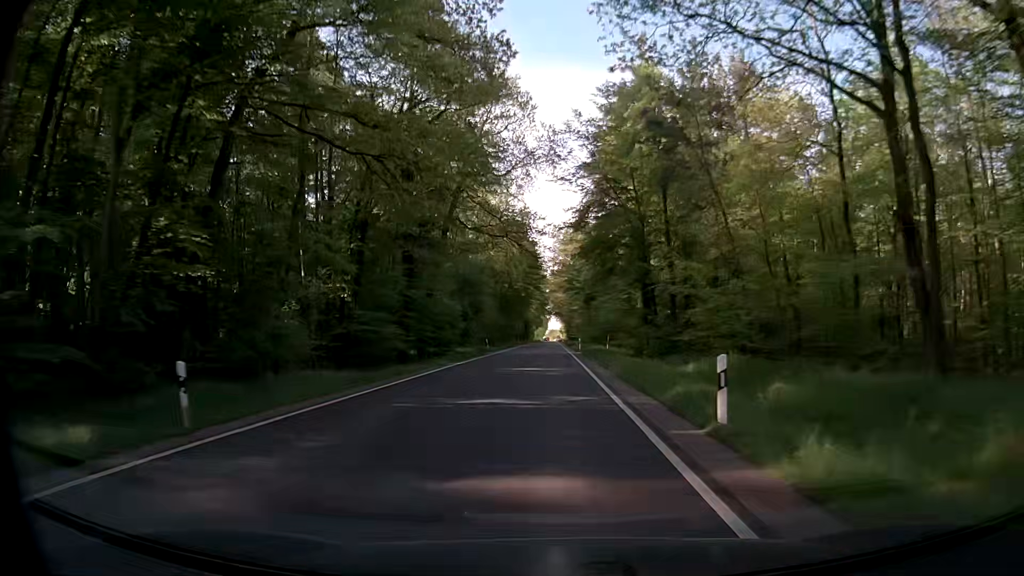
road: secondary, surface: asphalt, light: Day
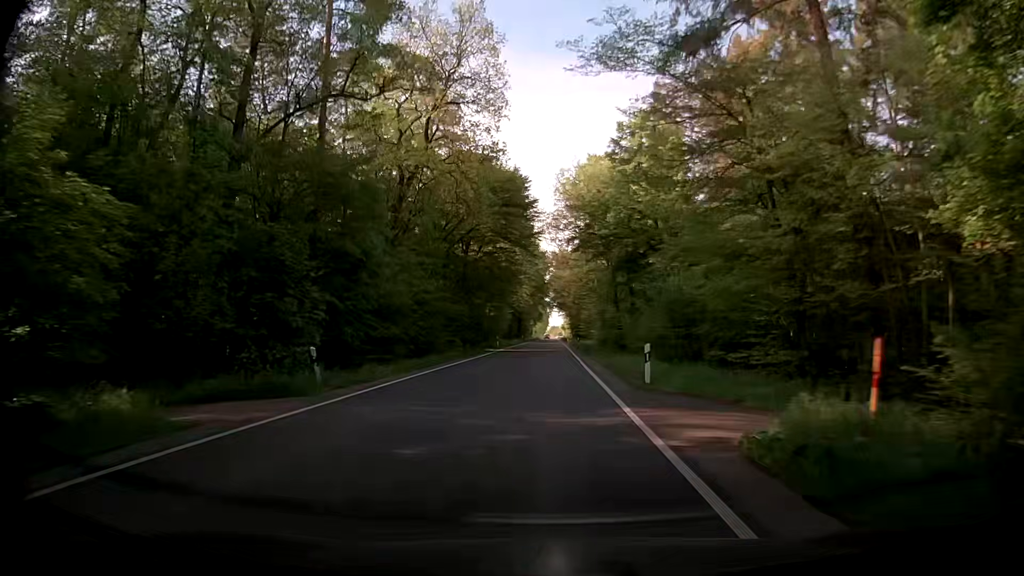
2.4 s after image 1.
(+0.3, +43.0) m; 0°
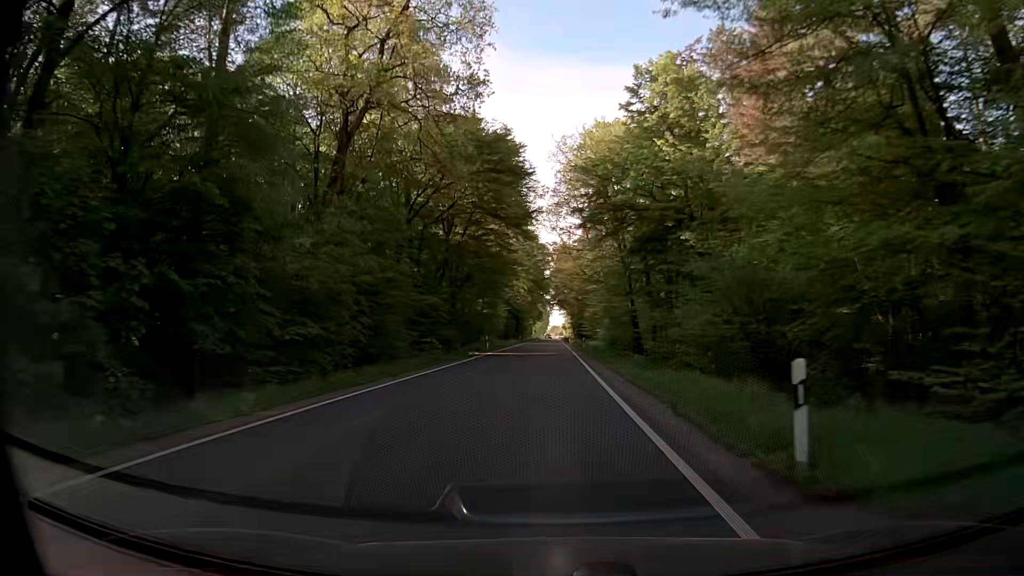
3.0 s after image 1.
(+0.1, +10.8) m; +1°
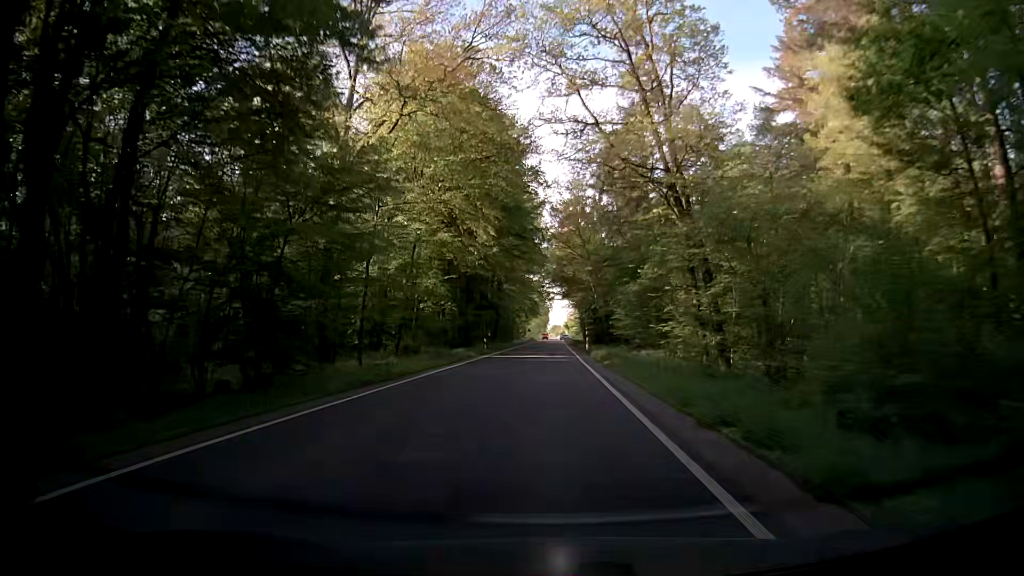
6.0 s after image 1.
(-0.9, +53.9) m; 0°
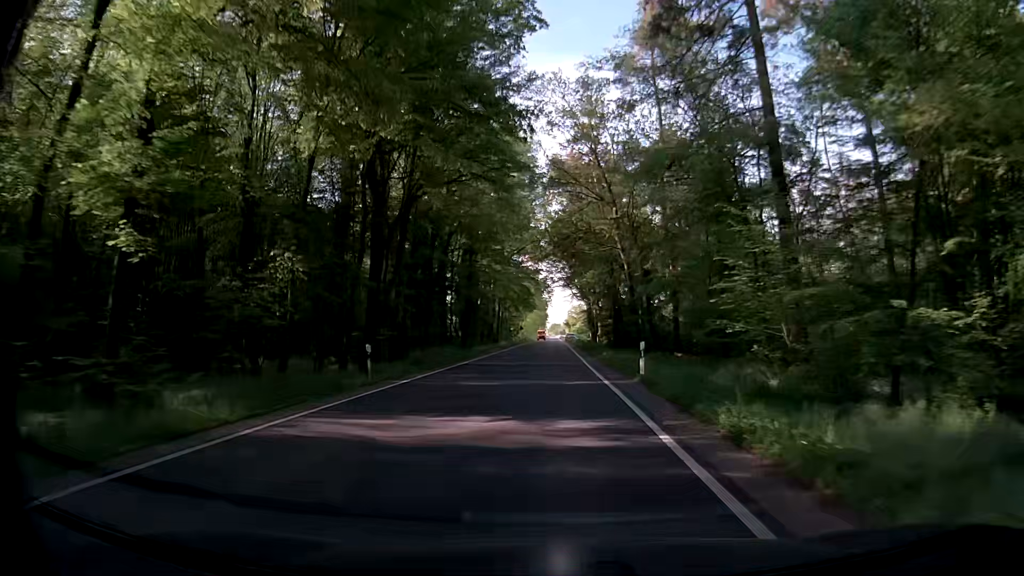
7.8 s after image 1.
(-0.4, +32.4) m; 0°
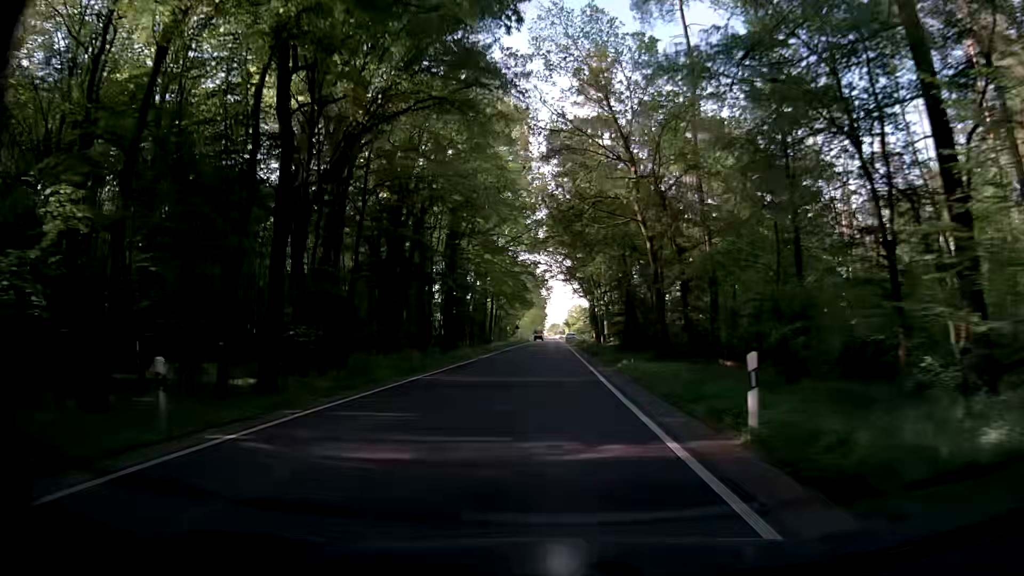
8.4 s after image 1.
(0.0, +10.8) m; 0°
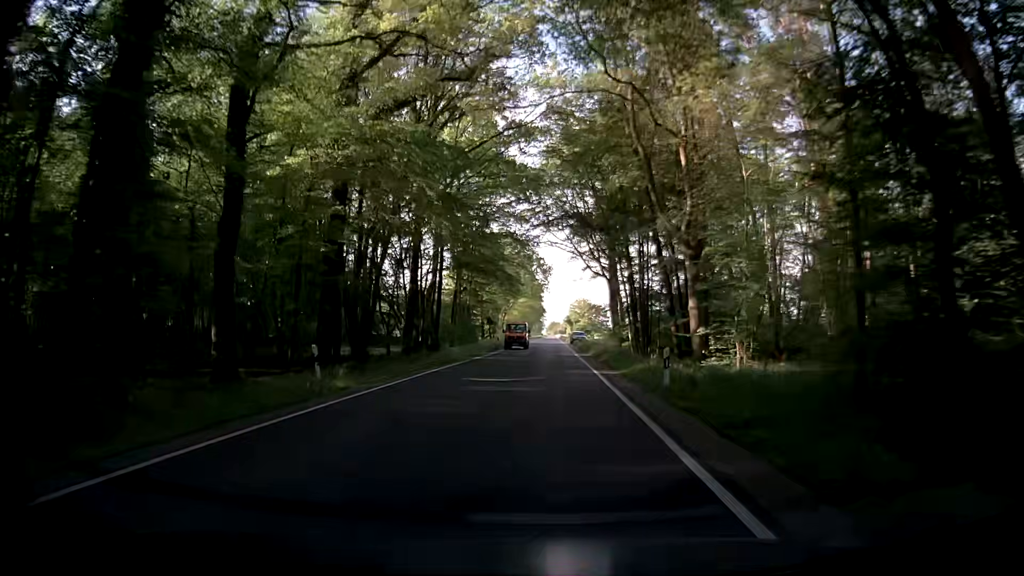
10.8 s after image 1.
(0.0, +43.2) m; 0°
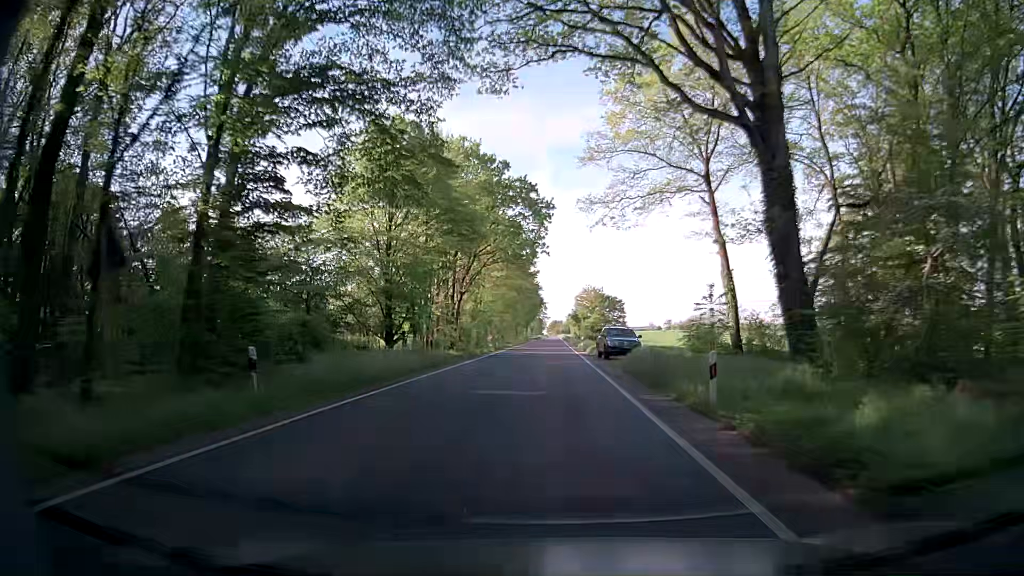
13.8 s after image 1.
(-0.3, +53.9) m; -1°
(0, +10) (0, +20) (0, +30) (0, +40) (0, +50) (0, +60) (0, +70) (0, +80) (0, +90) (0, +100) m
